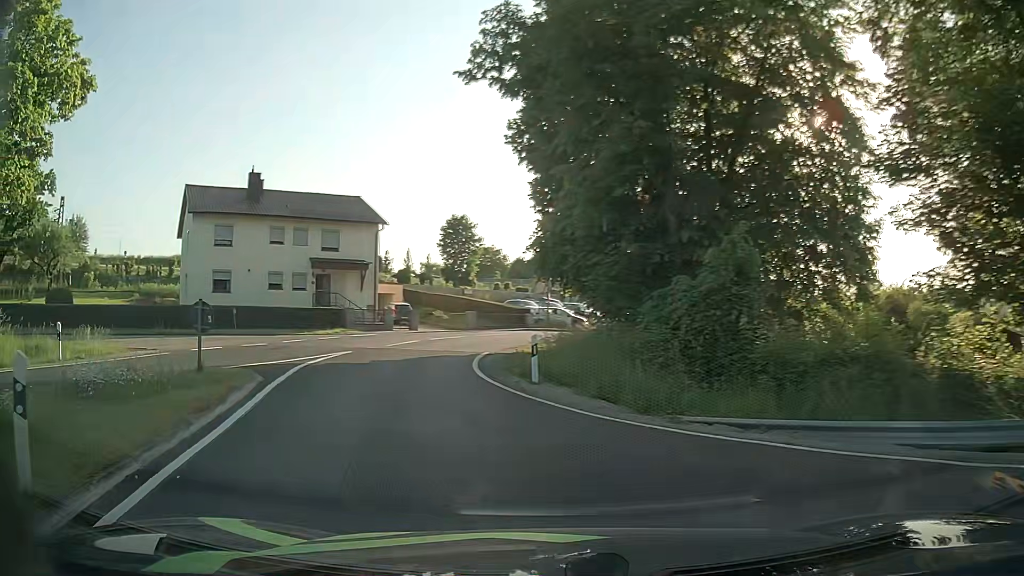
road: unclassified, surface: asphalt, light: Day
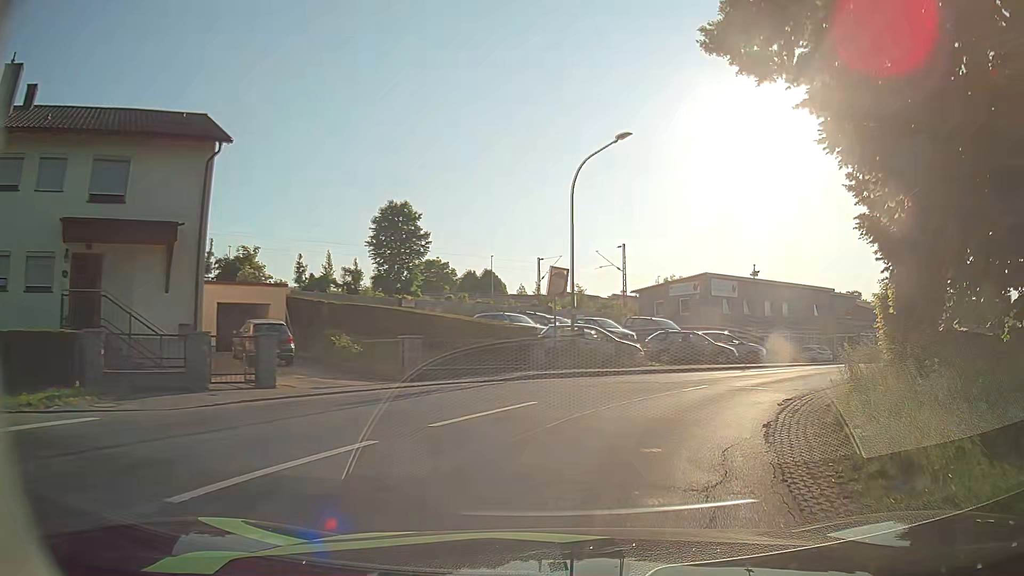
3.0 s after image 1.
(-2.8, +24.2) m; +4°
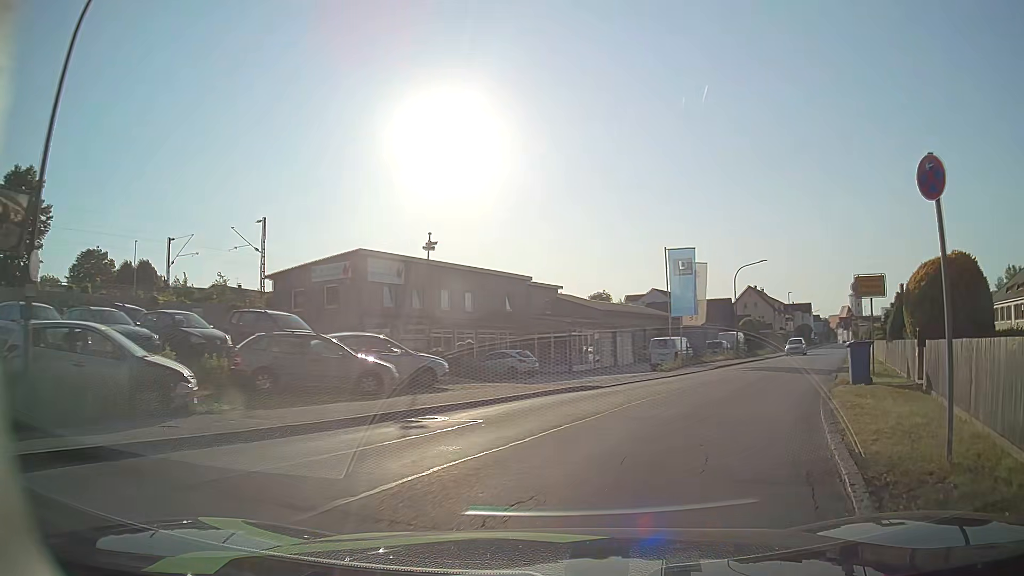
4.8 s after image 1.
(+3.2, +13.0) m; +29°
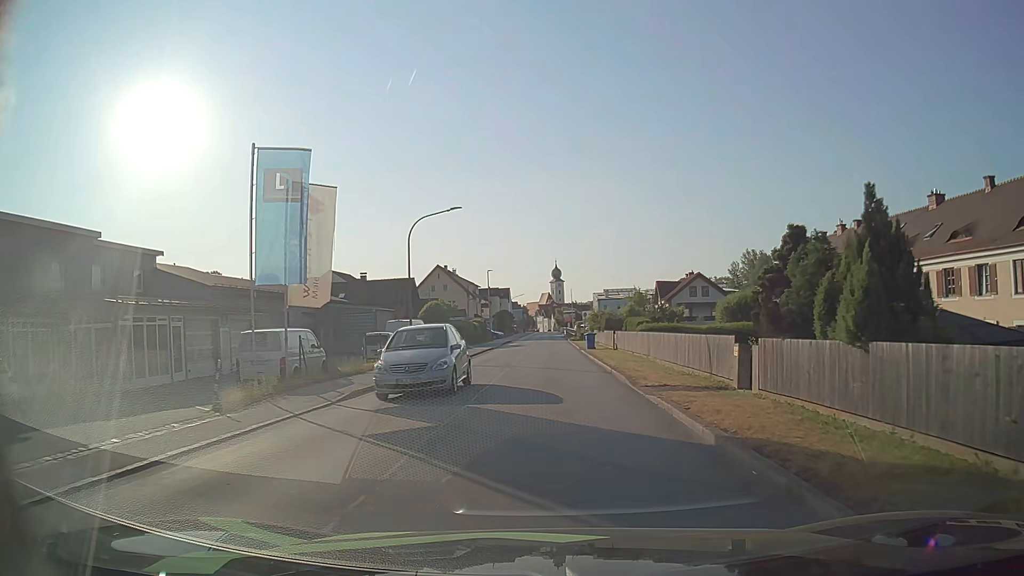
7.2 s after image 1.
(+5.5, +18.7) m; +25°
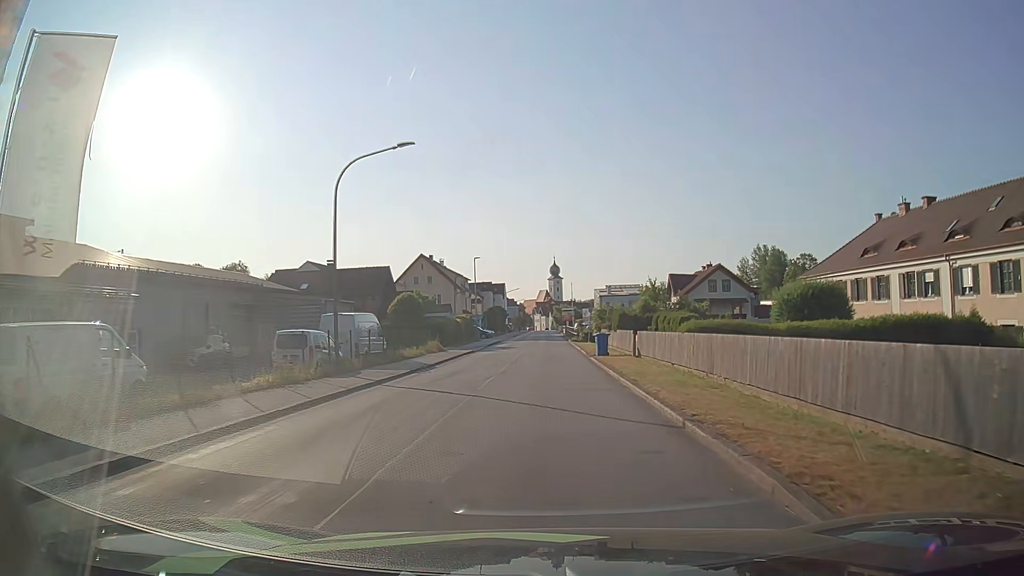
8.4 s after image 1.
(+0.2, +11.9) m; +1°
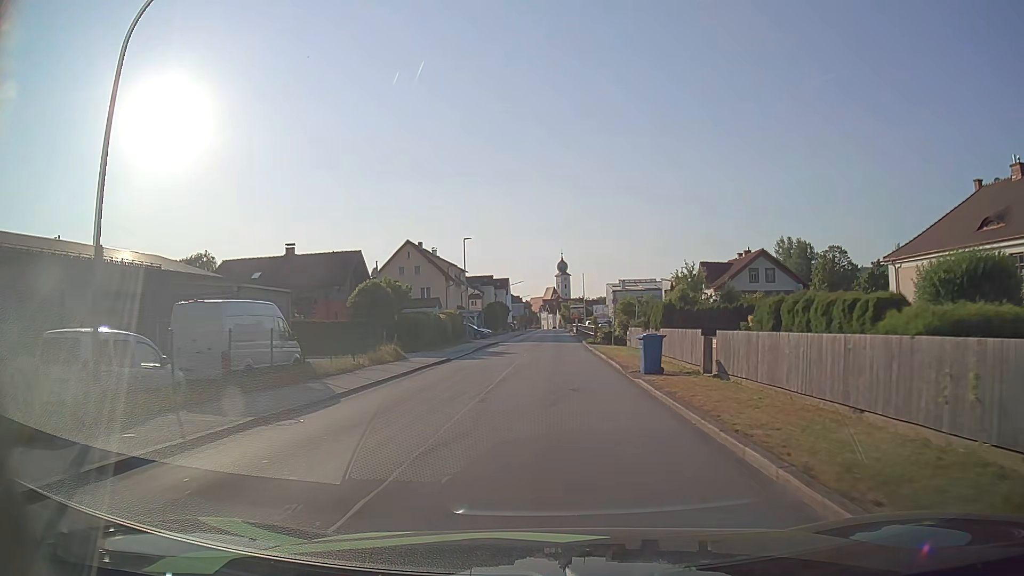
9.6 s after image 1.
(-0.1, +13.5) m; -1°
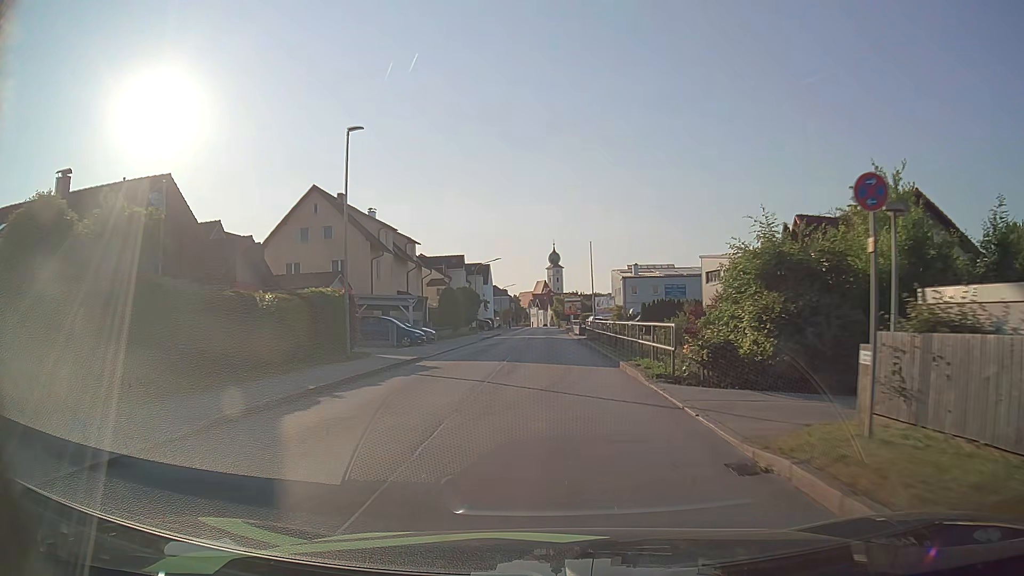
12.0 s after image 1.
(+0.2, +29.8) m; +1°
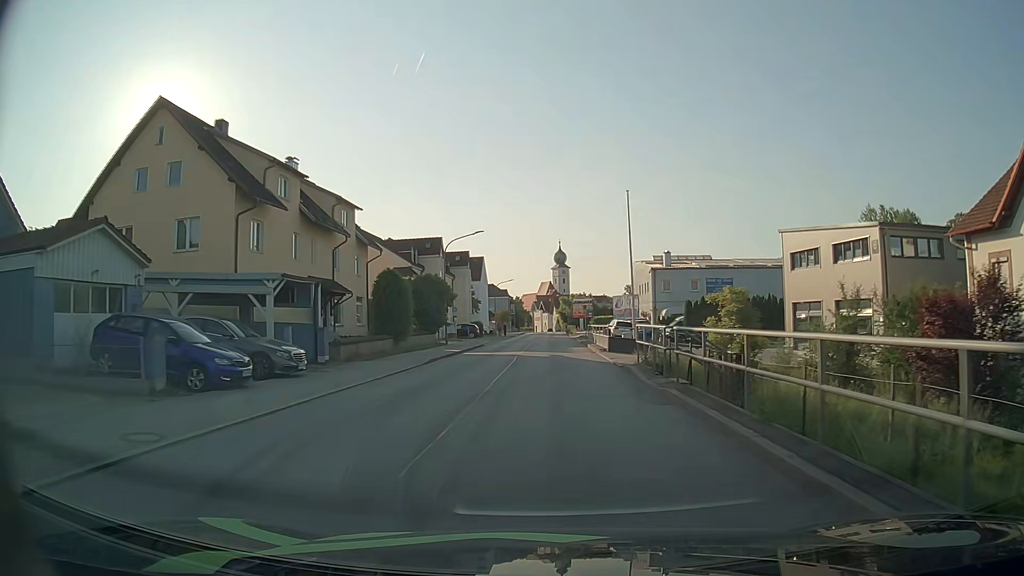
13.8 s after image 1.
(-0.1, +22.2) m; 0°
(0, +10) (0, +20) (0, +30) (0, +40) (0, +50) (0, +60) (0, +70) (0, +80) (0, +90) (0, +100) m
